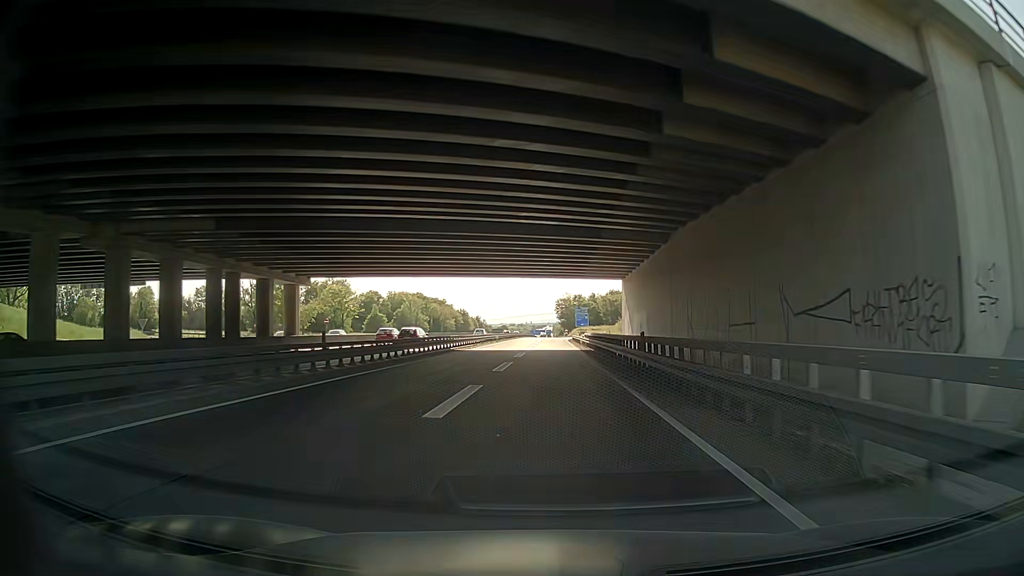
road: motorway_link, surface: asphalt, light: Day
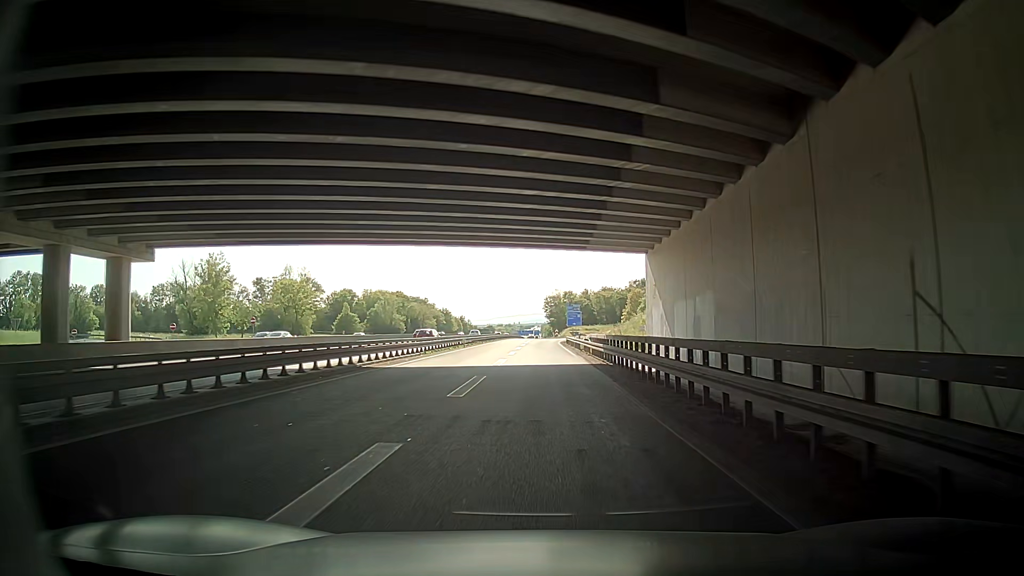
(+0.5, +20.5) m; +2°
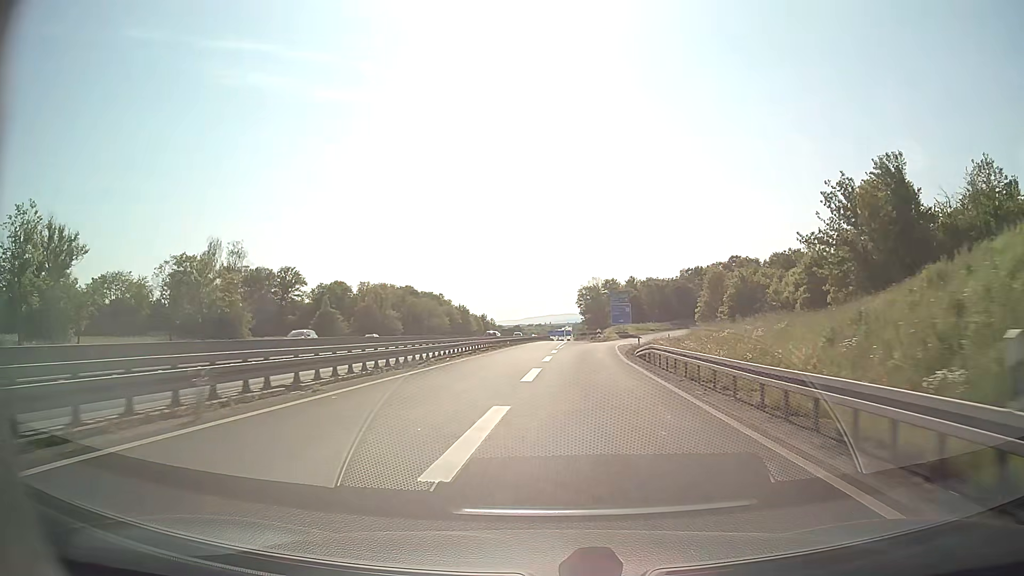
(+2.3, +44.0) m; -3°
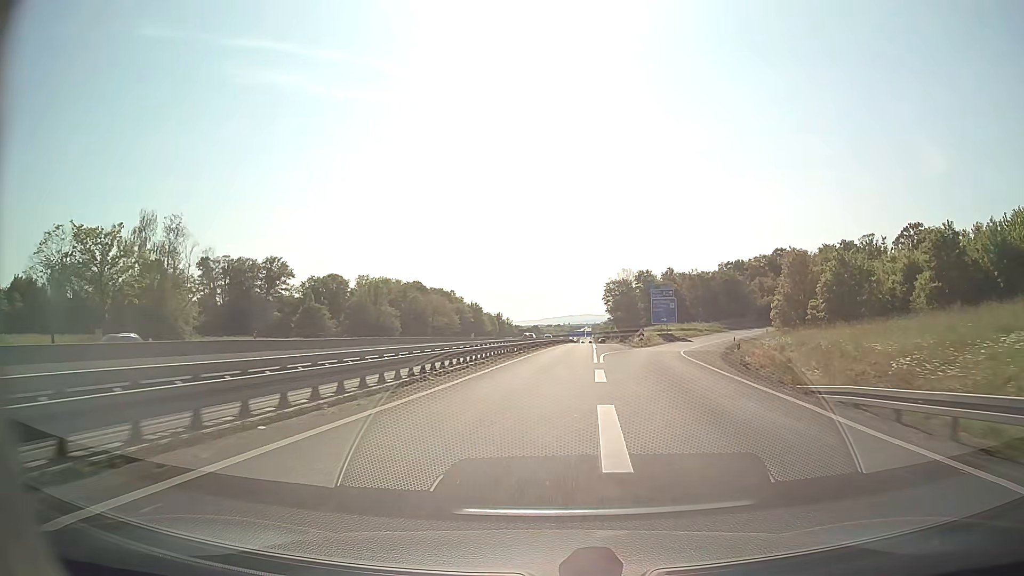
(-0.6, +23.6) m; -2°
(0, +10) (0, +20) (+1, +30) (+1, +40) (+2, +50) (+3, +60) (+4, +70) (+4, +80) (+5, +90) (+6, +100) m
